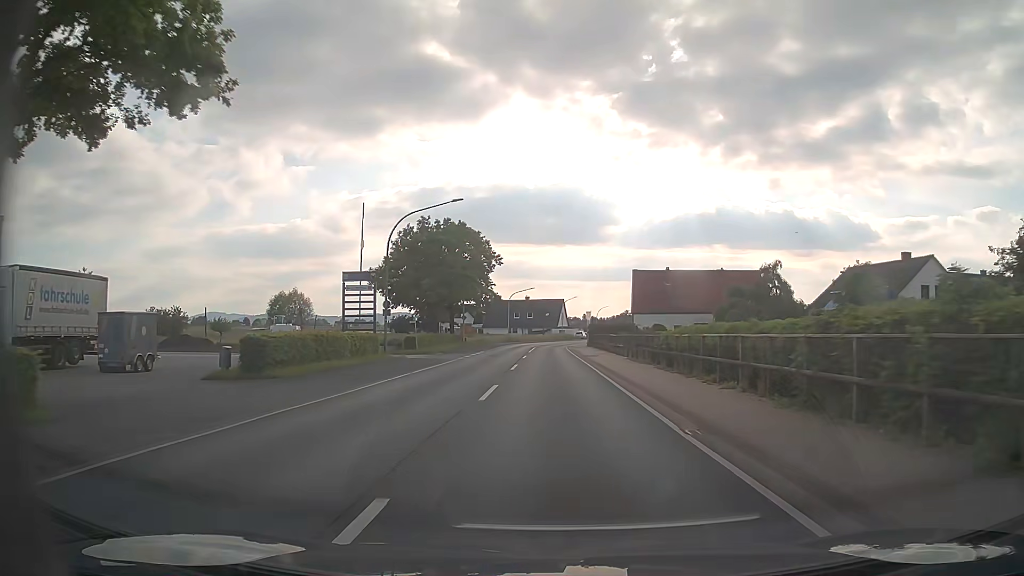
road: primary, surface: asphalt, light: Day
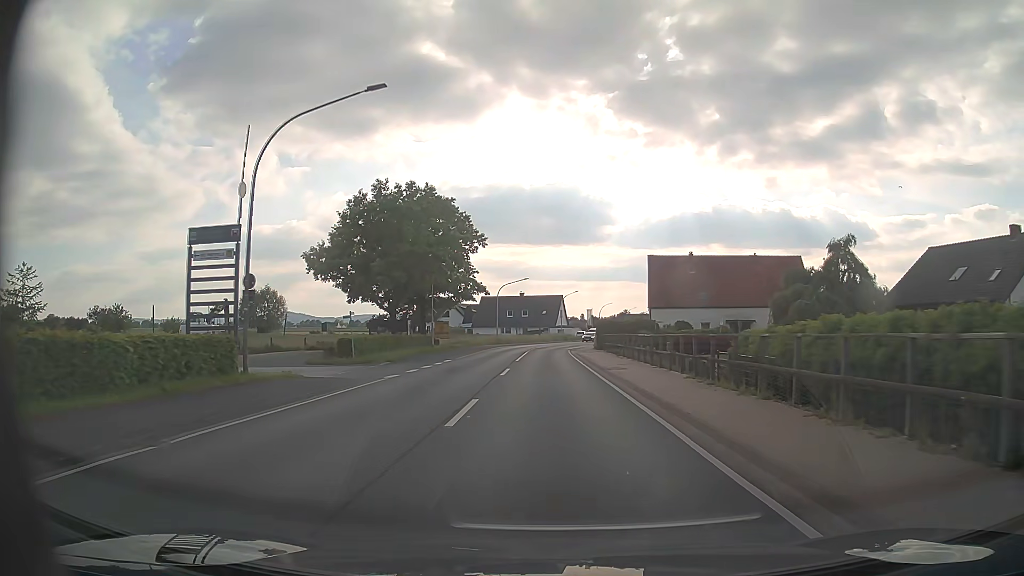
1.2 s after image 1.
(0.0, +15.8) m; 0°
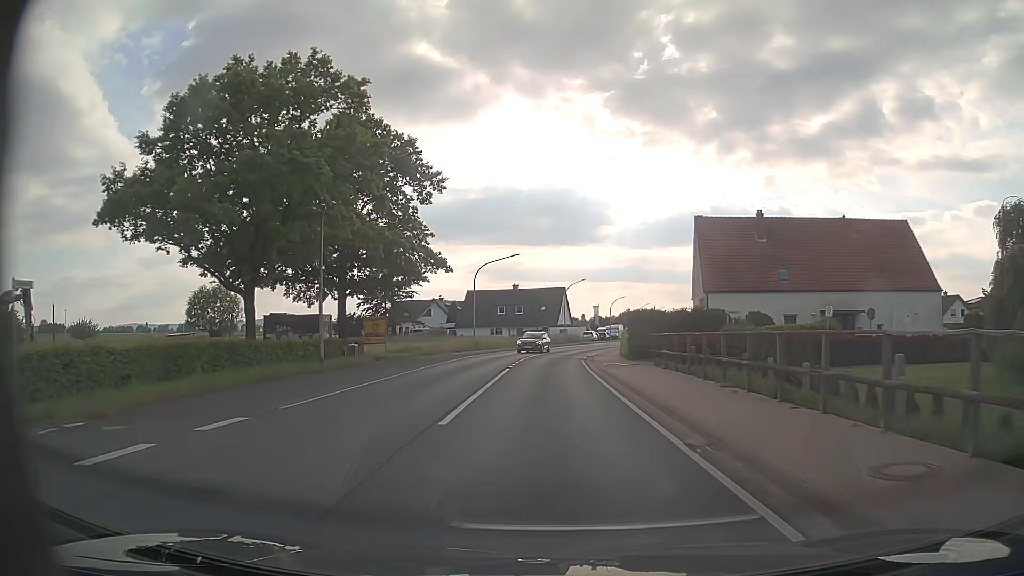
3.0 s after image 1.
(0.0, +23.7) m; 0°
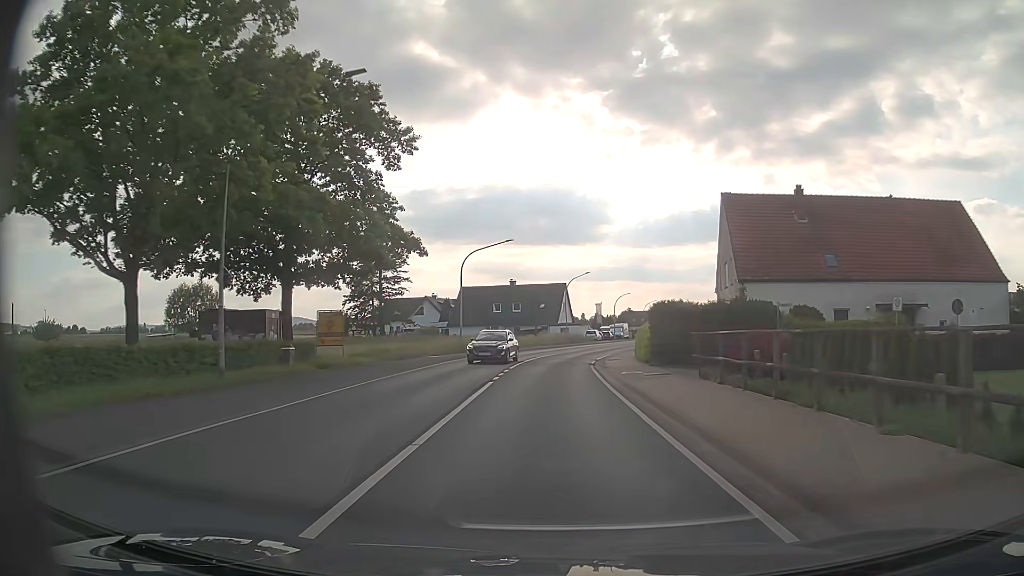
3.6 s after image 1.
(0.0, +7.9) m; 0°
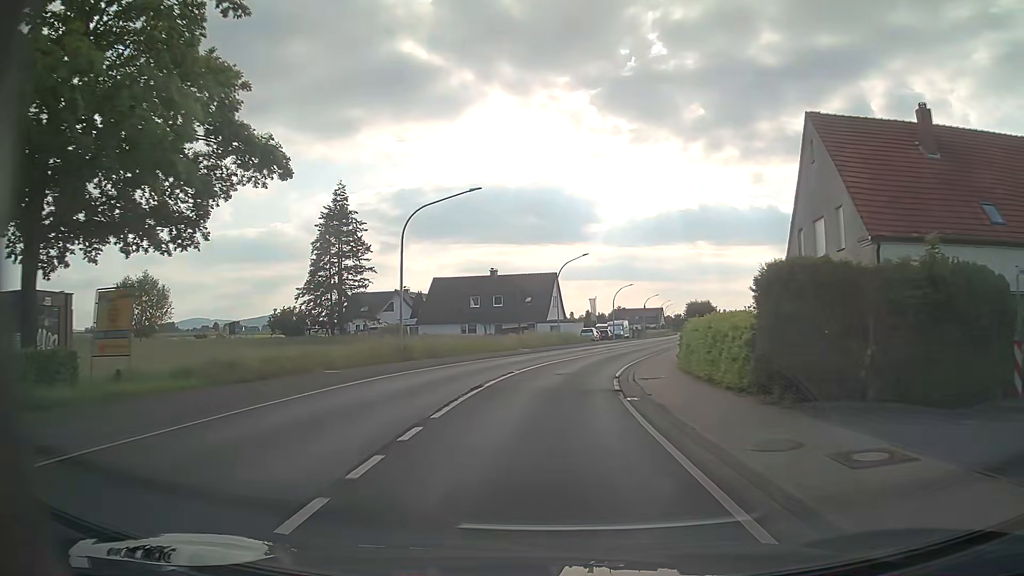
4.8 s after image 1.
(+0.1, +15.8) m; +1°
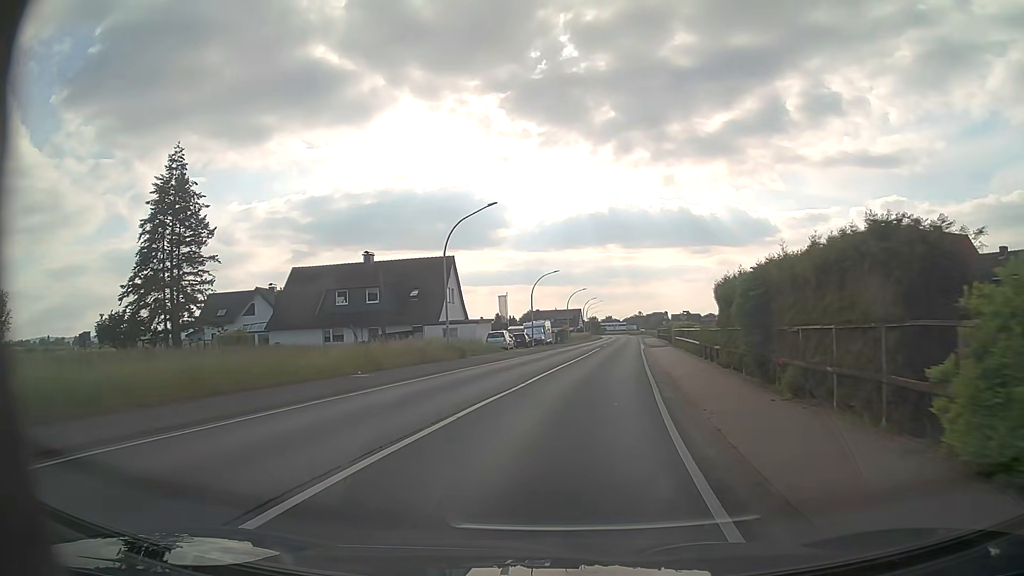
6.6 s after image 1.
(+1.1, +23.7) m; +7°
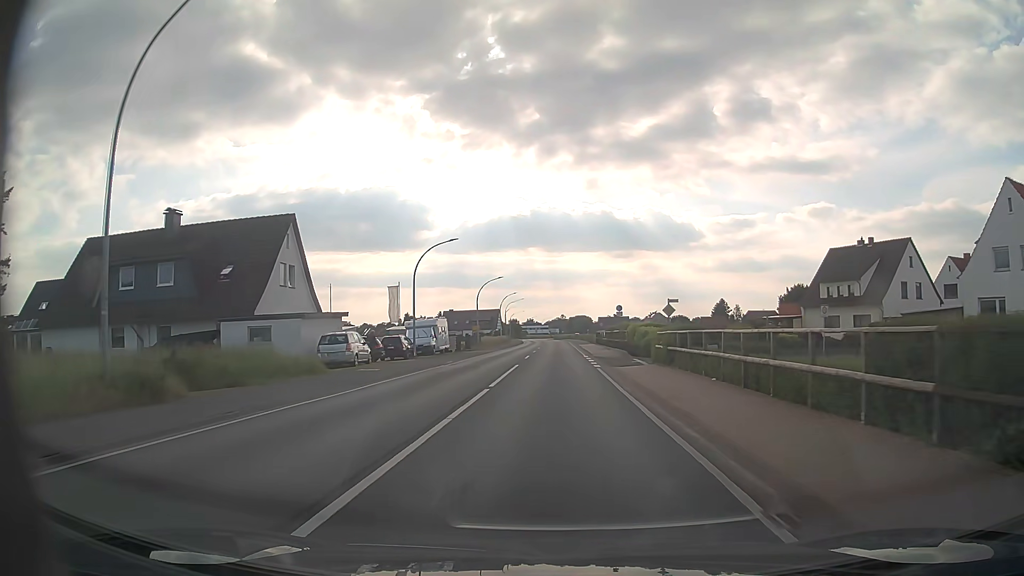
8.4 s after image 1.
(+1.9, +23.6) m; +7°
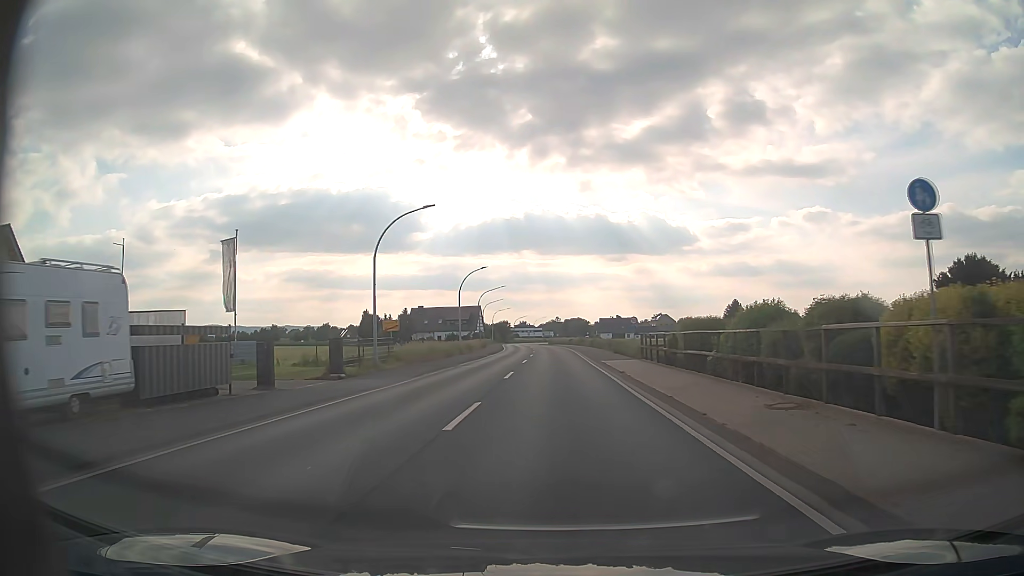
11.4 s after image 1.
(+0.2, +39.6) m; +1°
(0, +10) (0, +20) (0, +30) (0, +40) (0, +50) (0, +60) (-1, +70) (-1, +80) (-2, +90) (-2, +100) m
